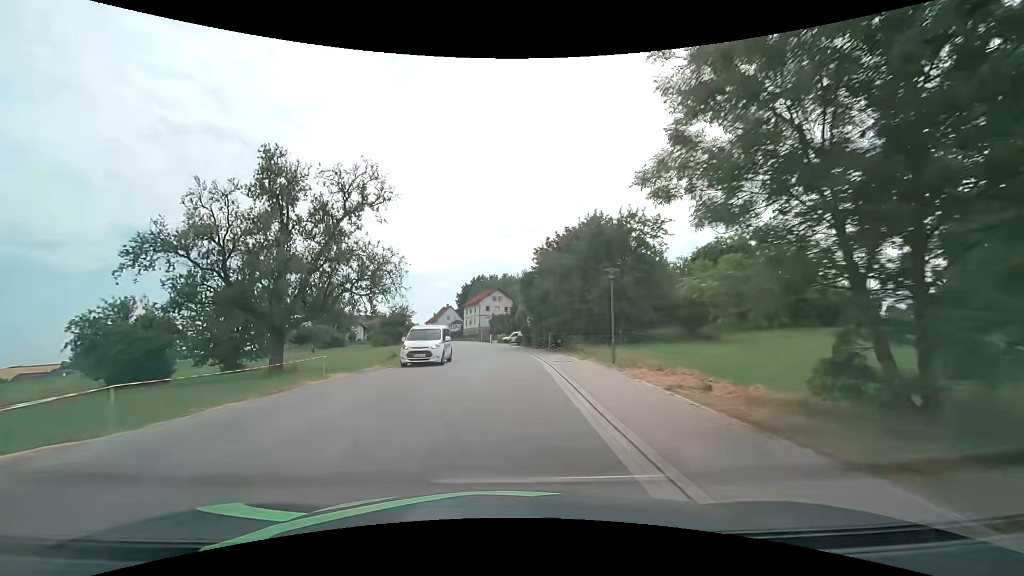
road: tertiary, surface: asphalt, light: Day
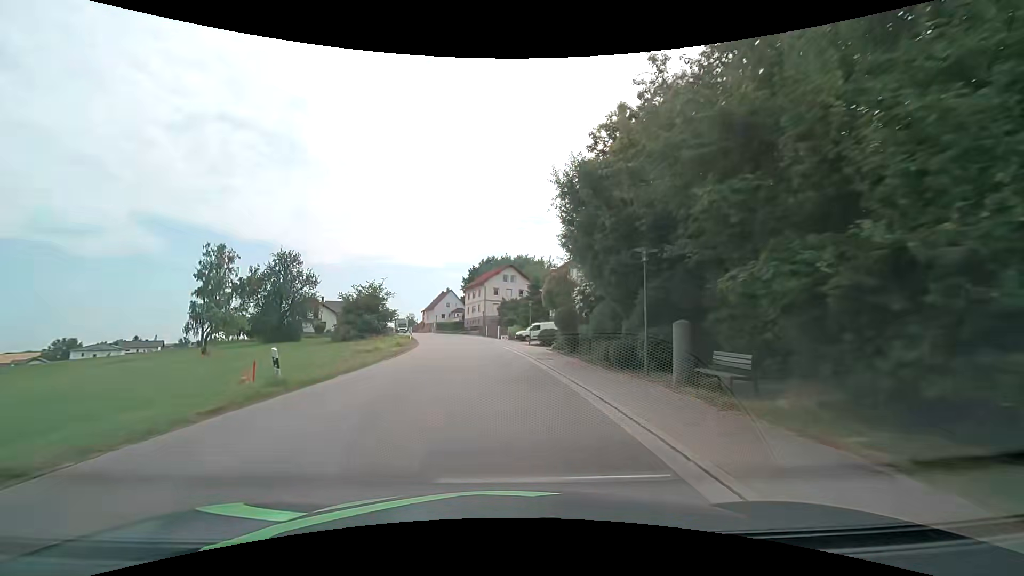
(-0.1, +30.7) m; -1°
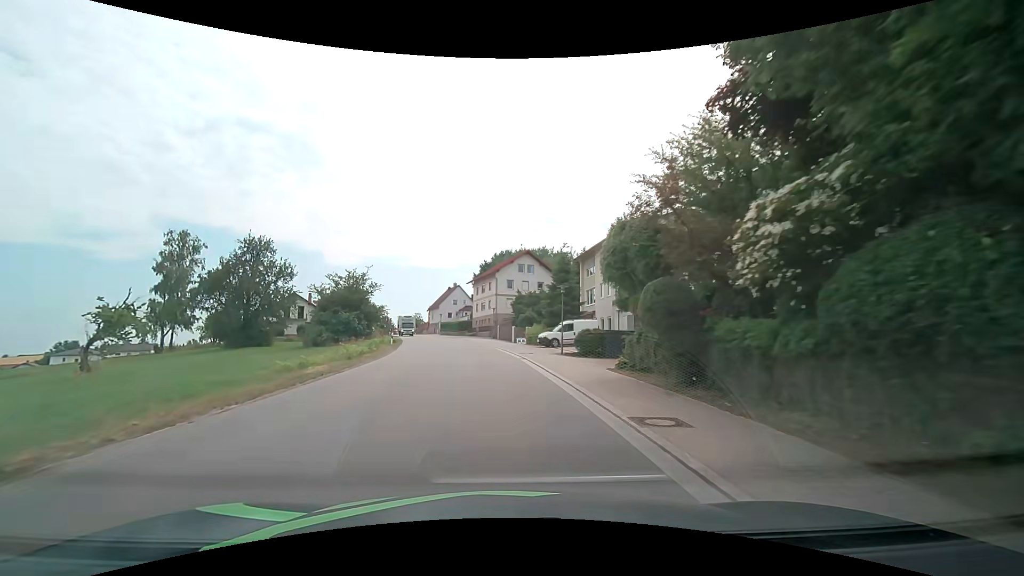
(-0.3, +15.4) m; -2°
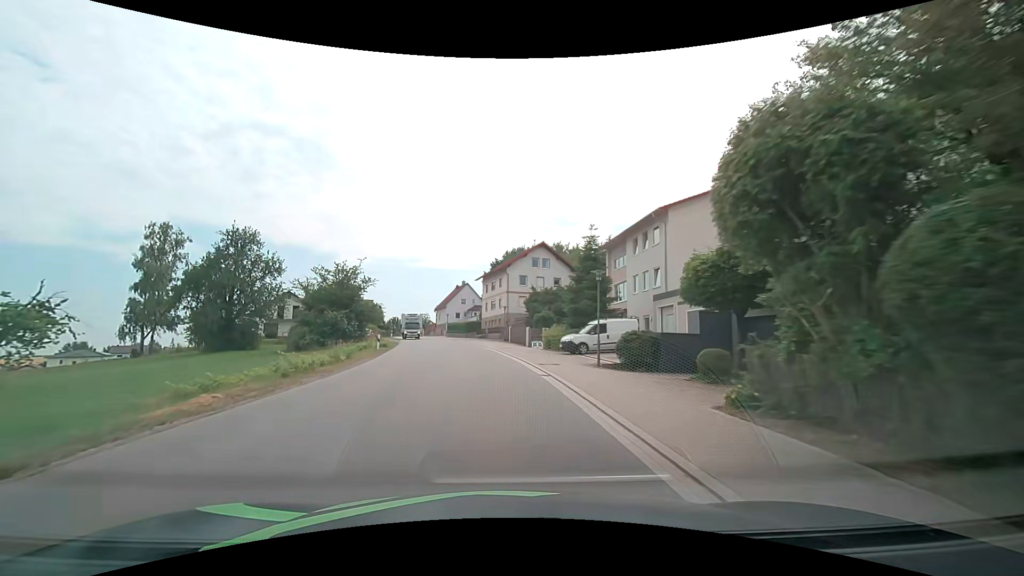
(-0.1, +7.7) m; -1°
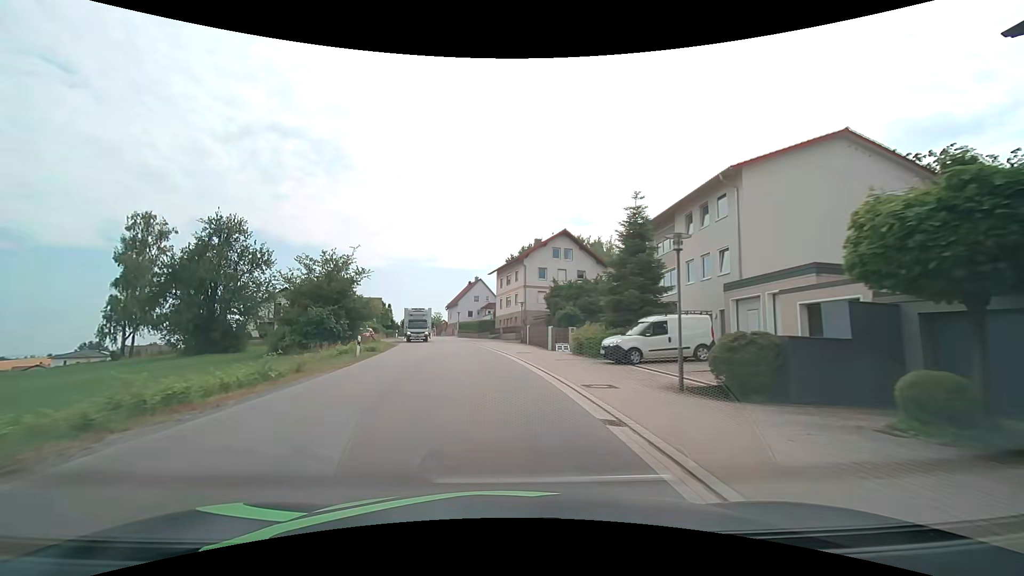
(-0.2, +7.6) m; -2°
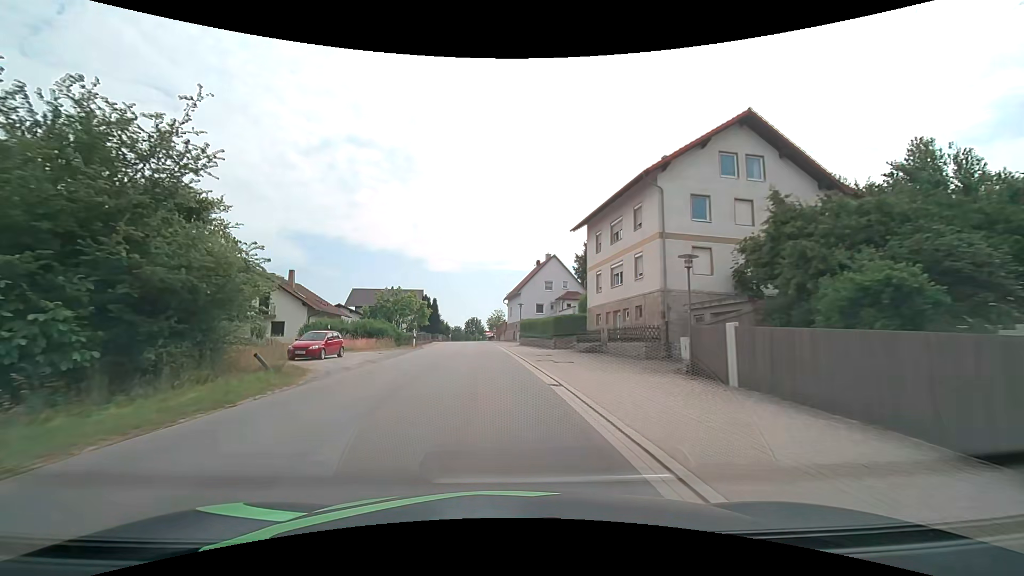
(-1.9, +30.3) m; -8°
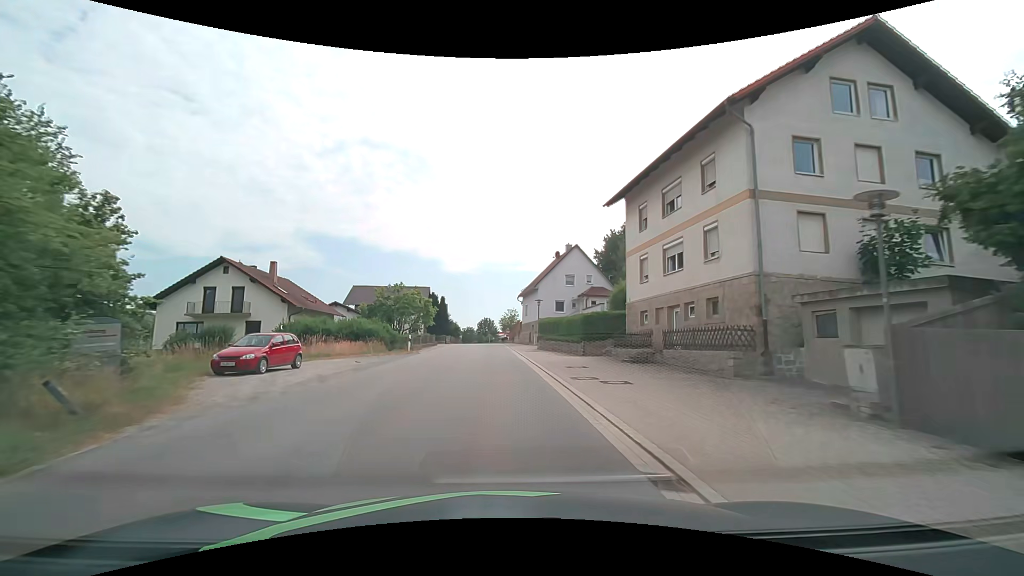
(-0.1, +7.6) m; -2°
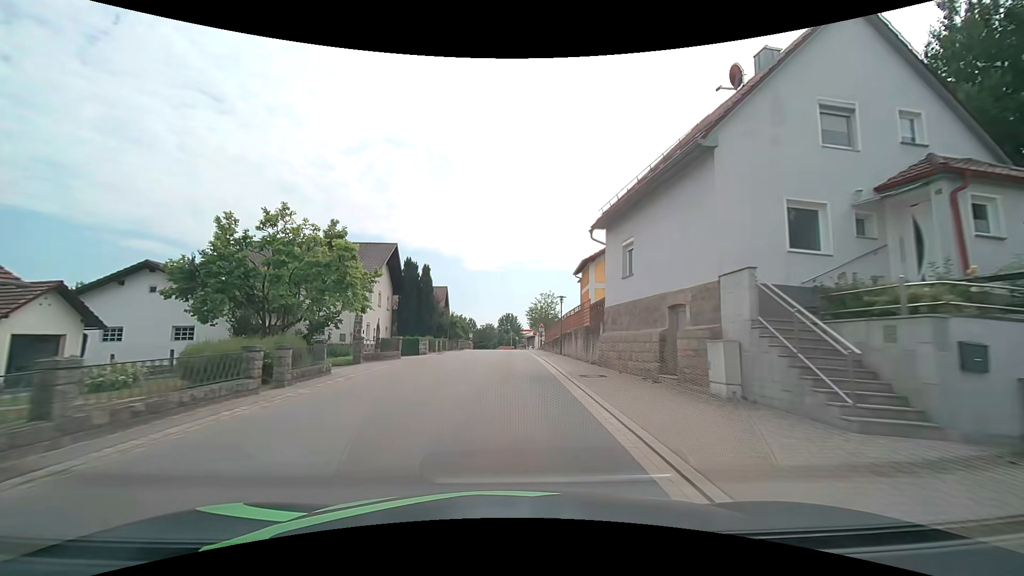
(-1.1, +38.1) m; -3°
(0, +10) (0, +20) (0, +30) (0, +40) (0, +50) (0, +60) (0, +70) (0, +80) (0, +90) (0, +100) m
